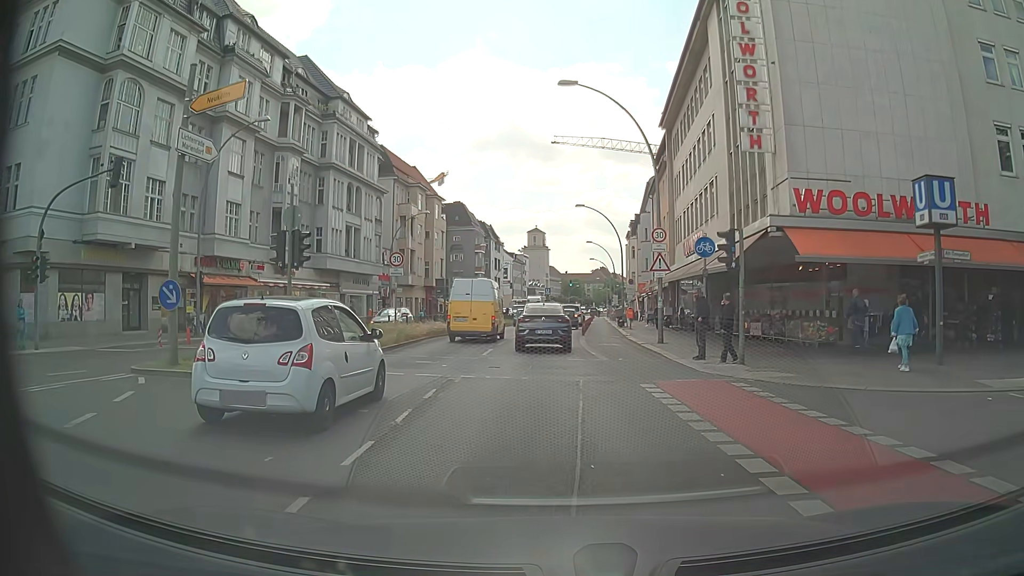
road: primary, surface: asphalt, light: Day
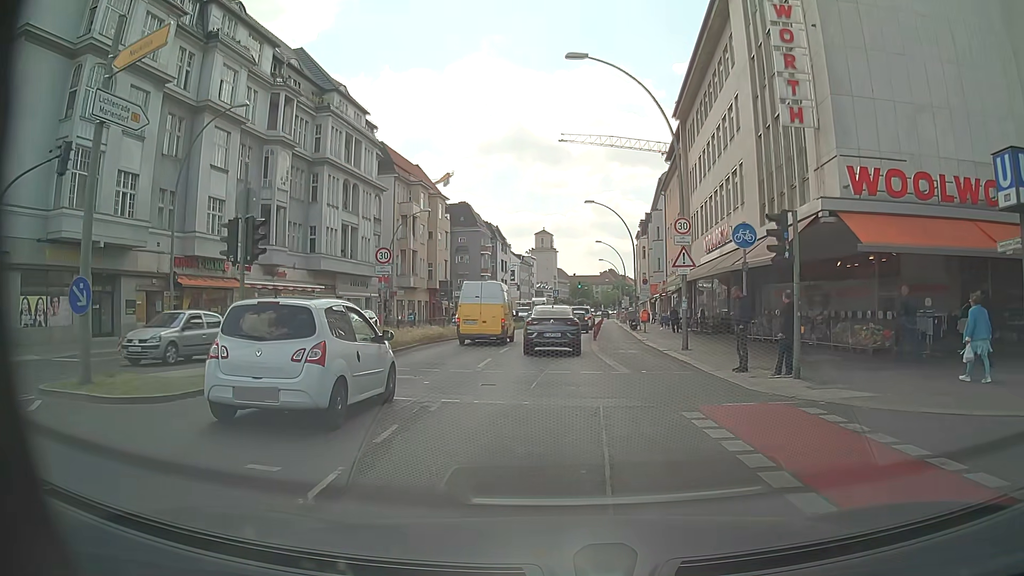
(0.0, +3.2) m; 0°
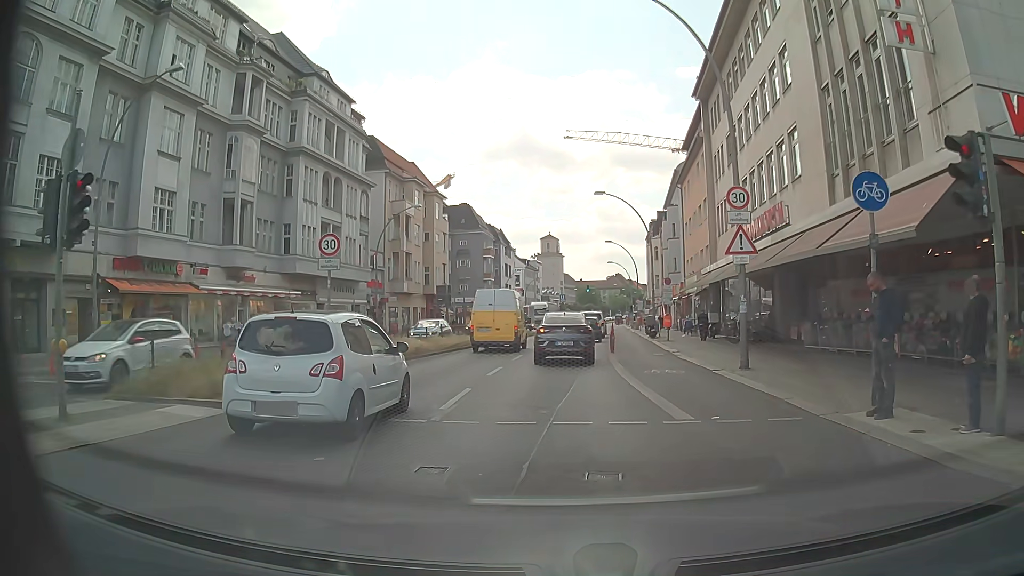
(0.0, +6.3) m; -1°
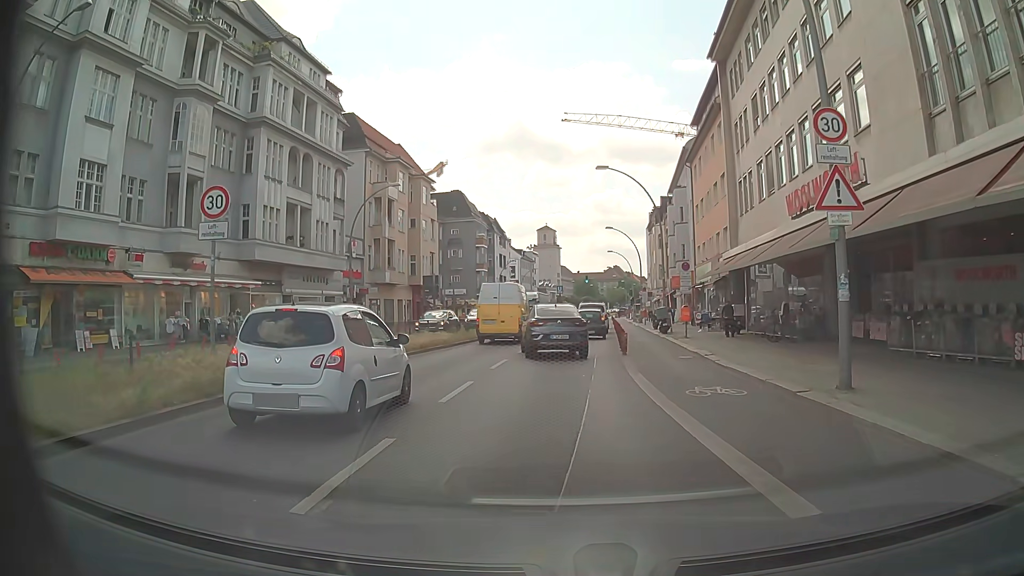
(+0.1, +6.0) m; 0°
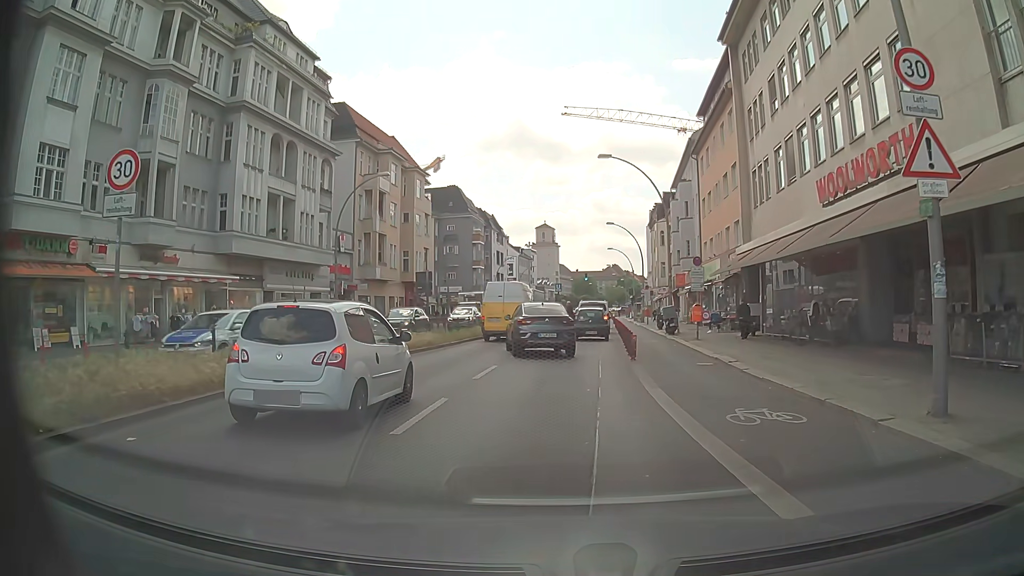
(0.0, +2.8) m; +1°
